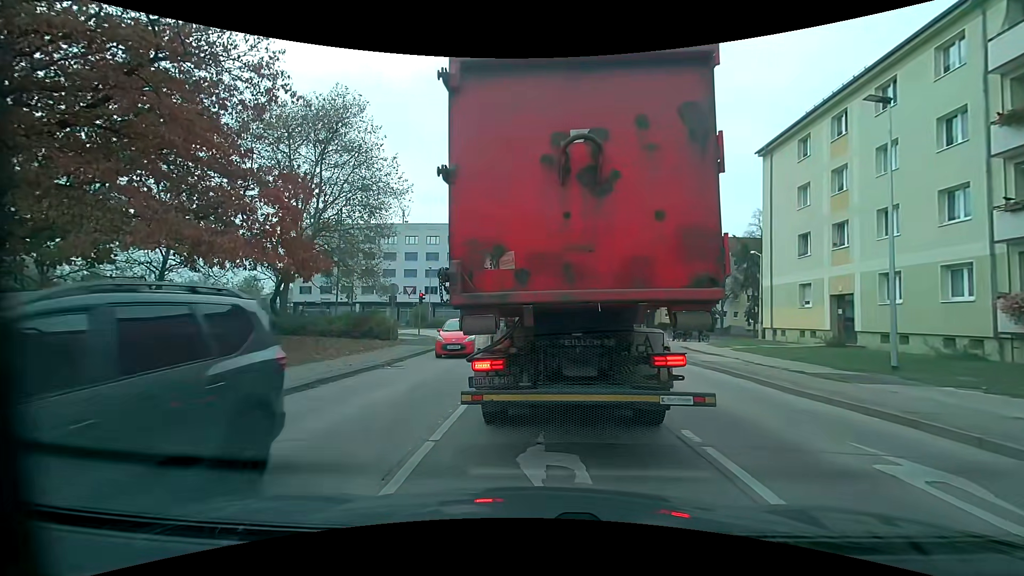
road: tertiary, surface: asphalt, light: Day
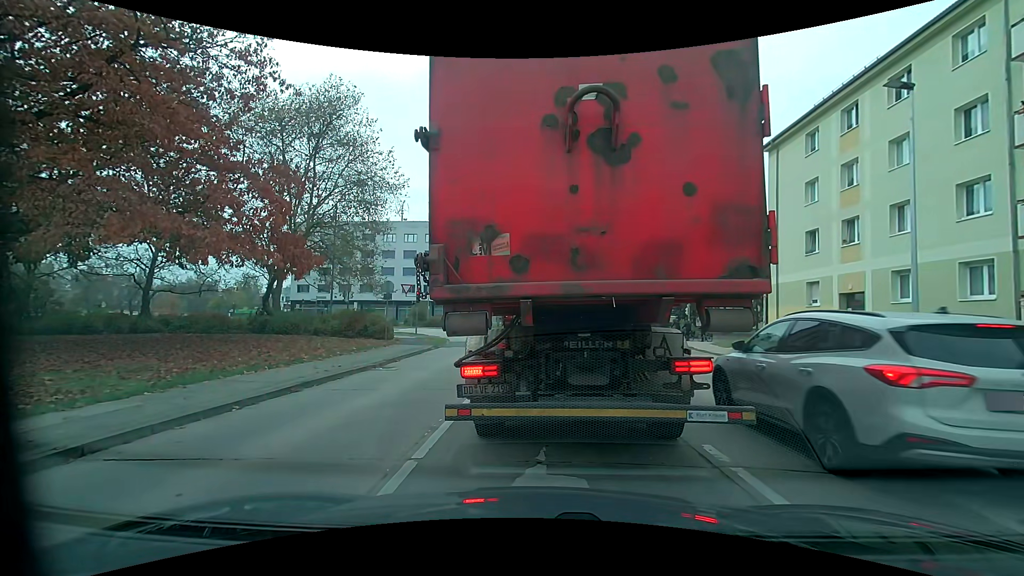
(0.0, +0.8) m; 0°
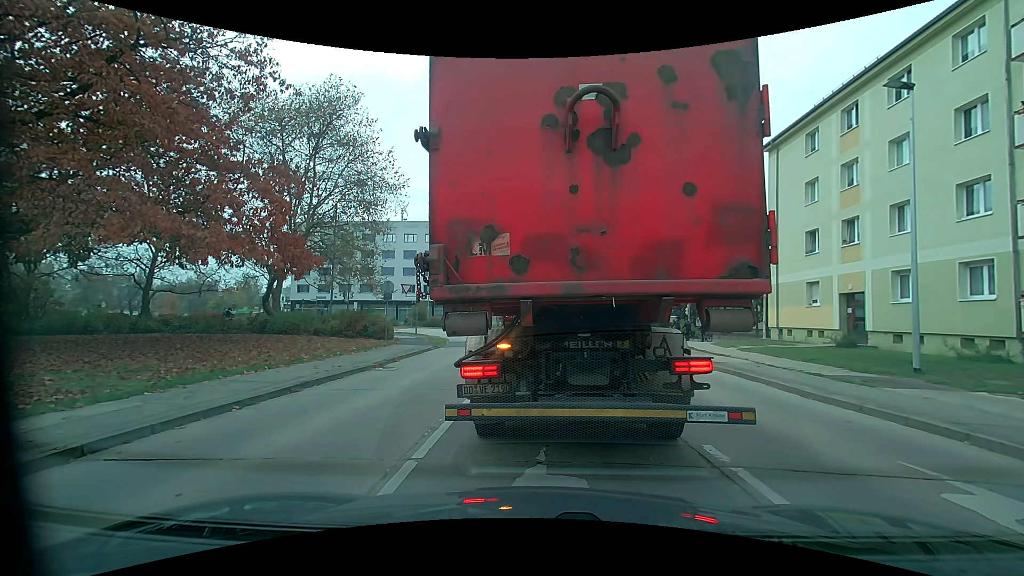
(0.0, 0.0) m; 0°
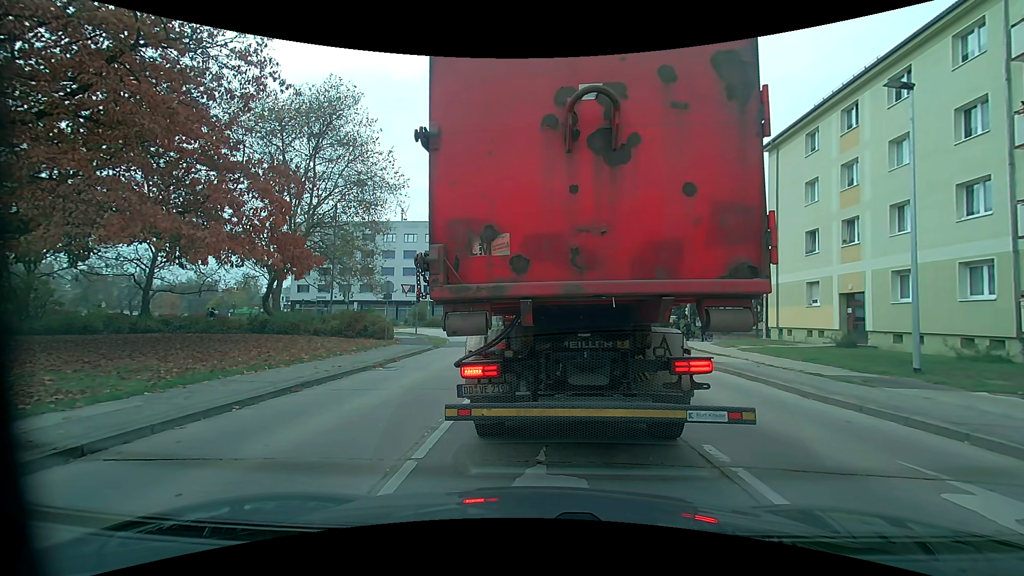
(0.0, 0.0) m; 0°
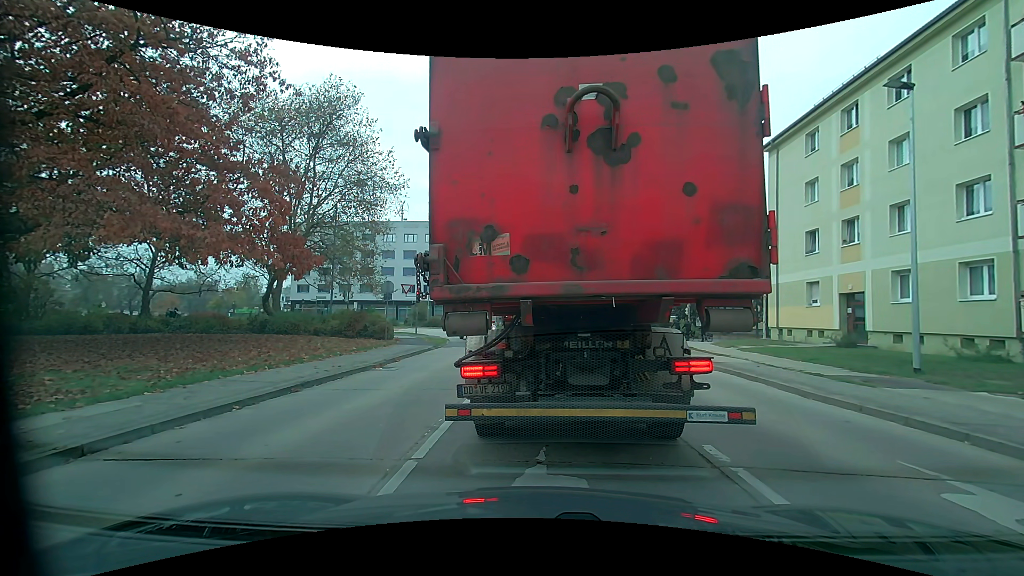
(0.0, 0.0) m; 0°
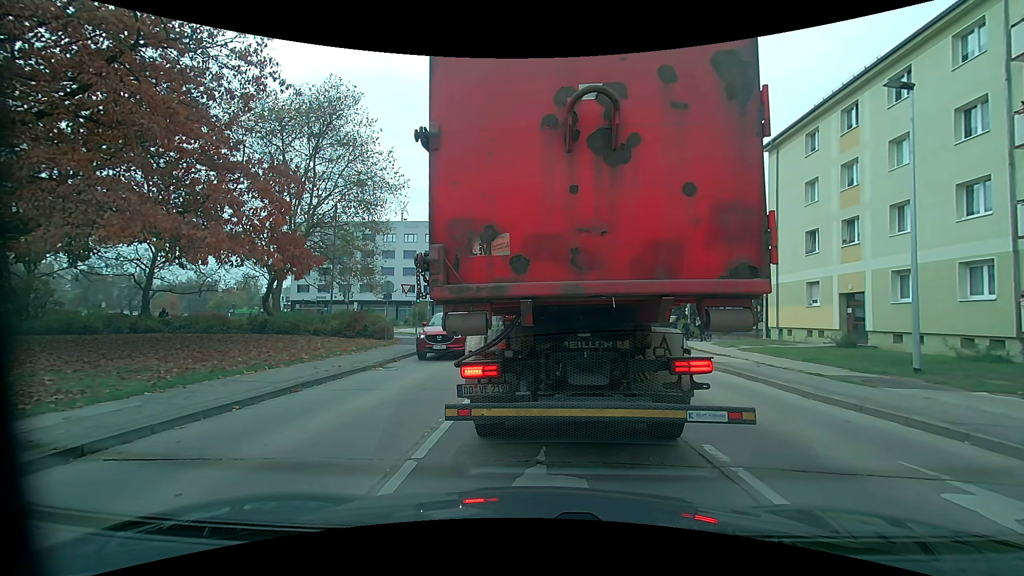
(0.0, 0.0) m; 0°
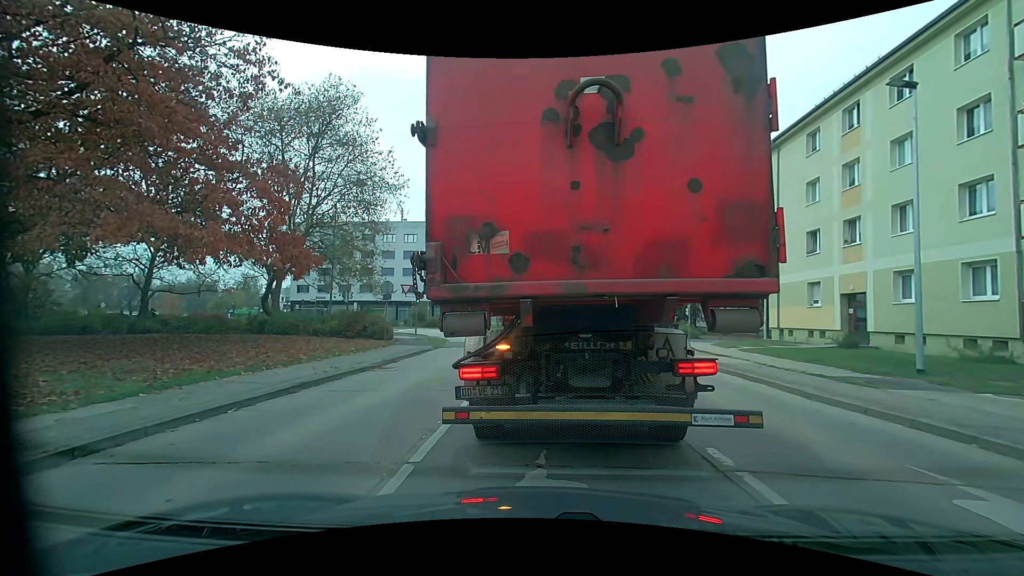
(0.0, +0.1) m; 0°
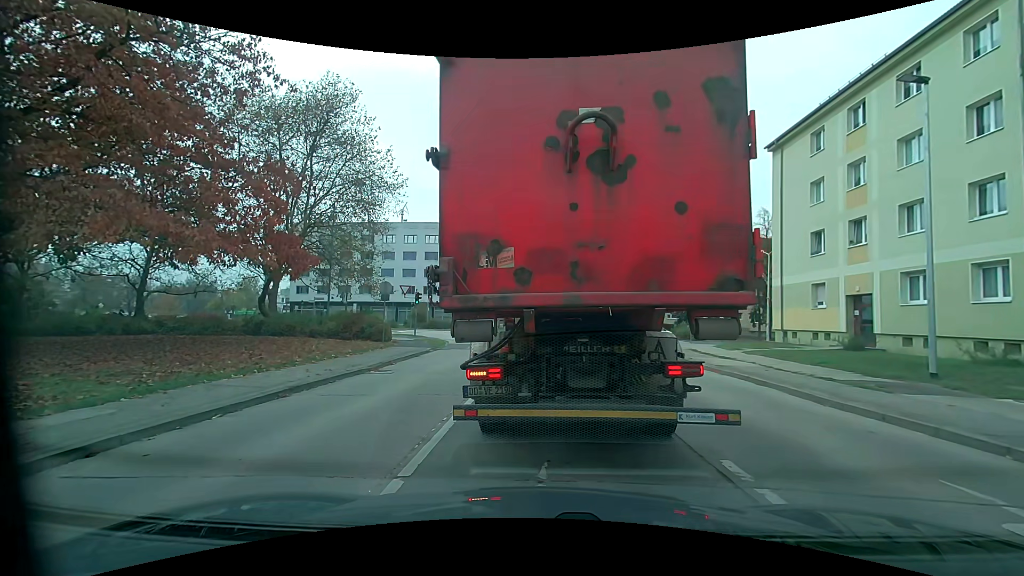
(0.0, +0.4) m; 0°
(0, +10) (+1, +20) (+1, +30) (+1, +40) (-2, +49) (-9, +57) (-19, +60) (-28, +61) (-38, +61) (-48, +61) m
